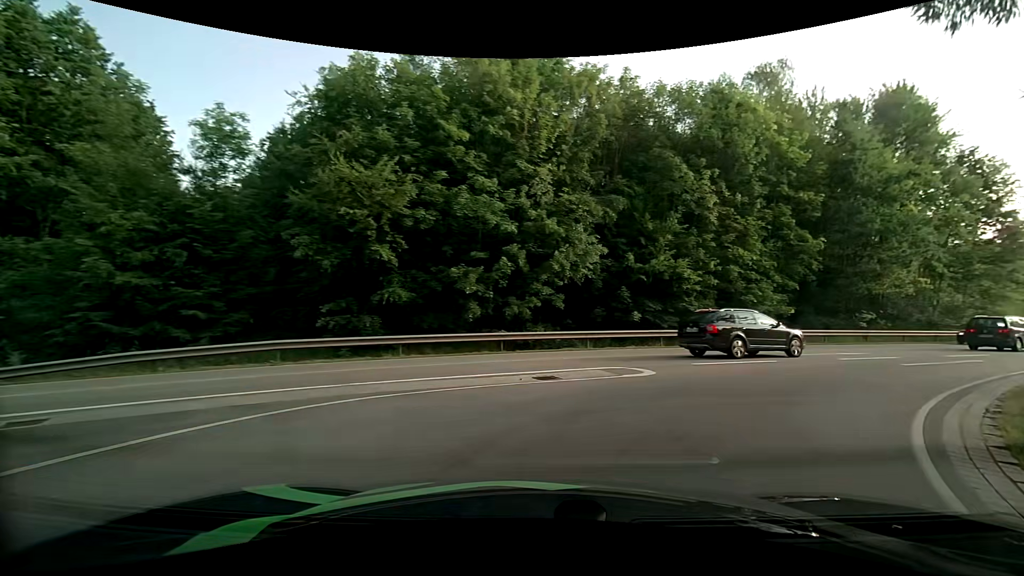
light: Day
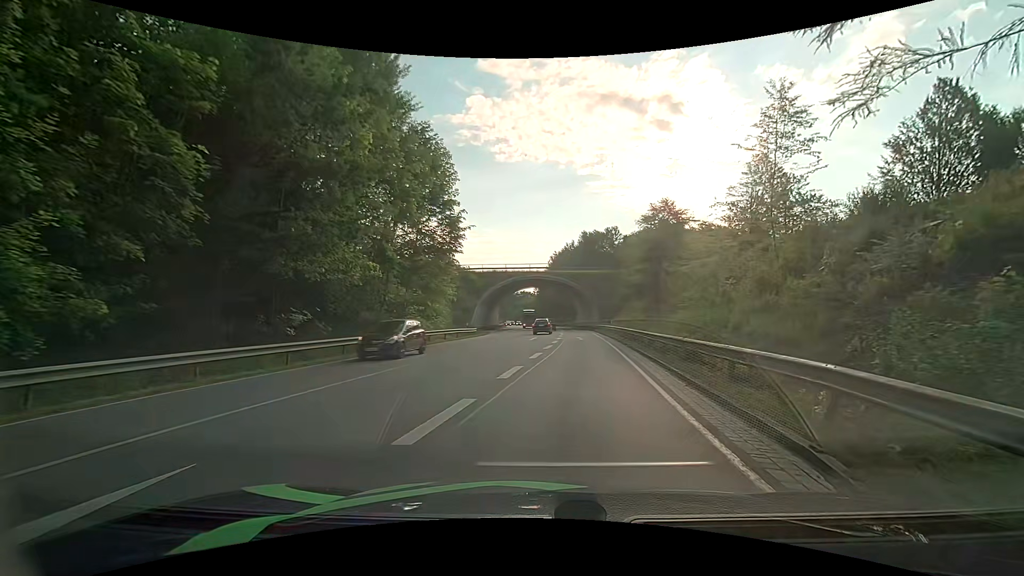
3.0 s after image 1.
(+9.7, +15.7) m; +57°
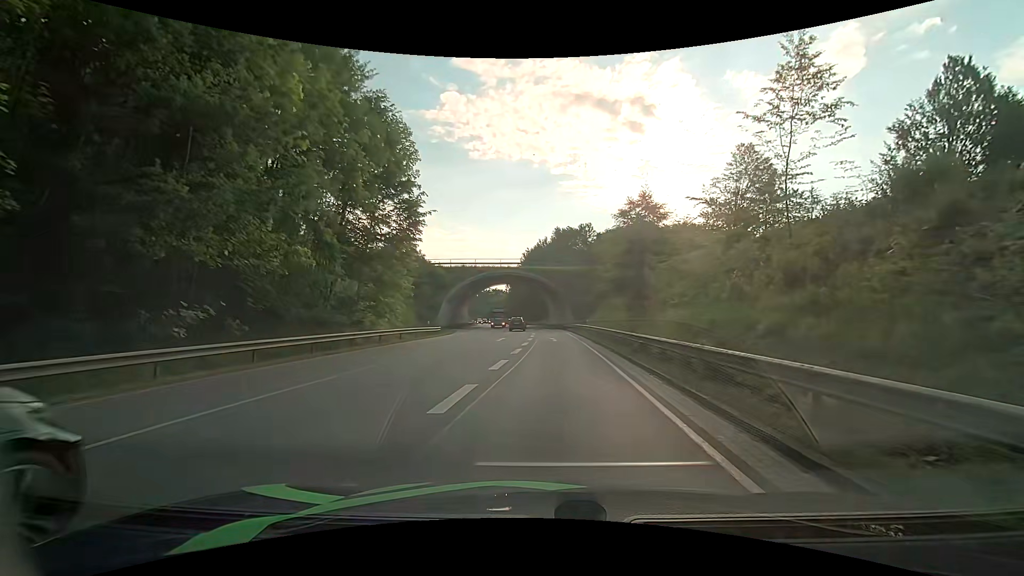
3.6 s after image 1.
(0.0, +4.3) m; +2°
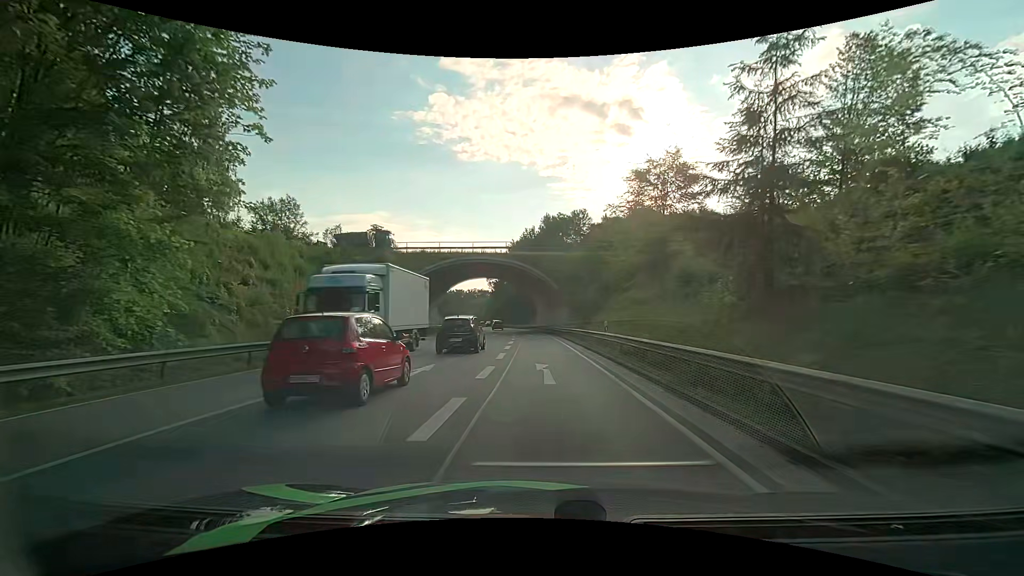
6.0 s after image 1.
(+0.6, +19.7) m; +2°
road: primary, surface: asphalt
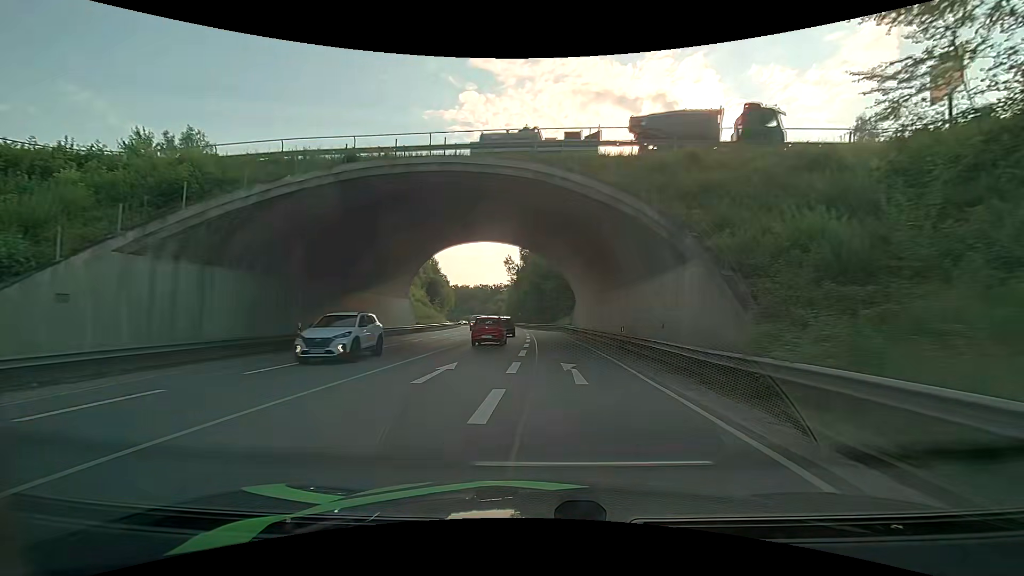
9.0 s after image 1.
(-0.8, +35.6) m; -3°
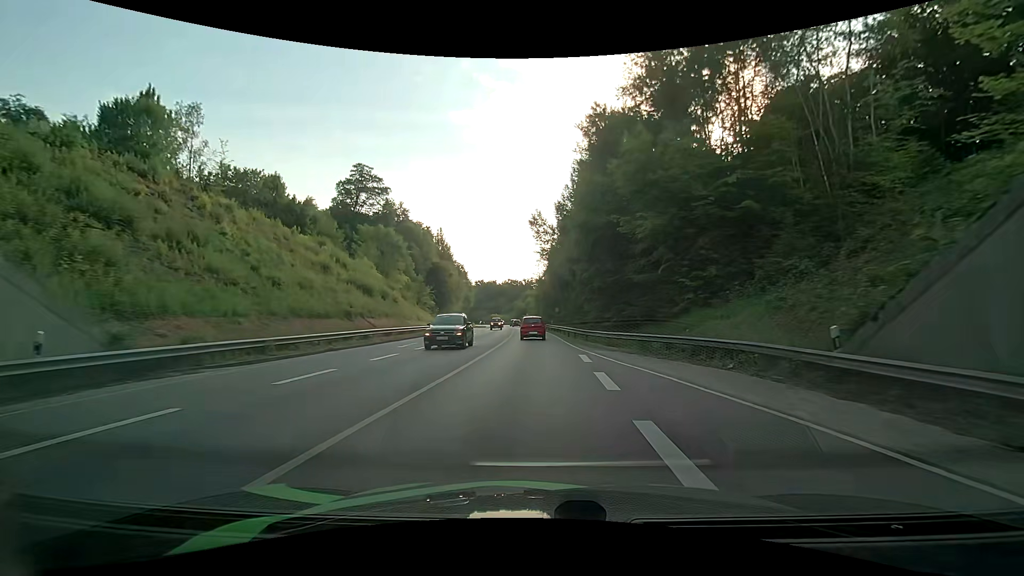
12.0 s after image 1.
(-2.5, +45.3) m; -4°
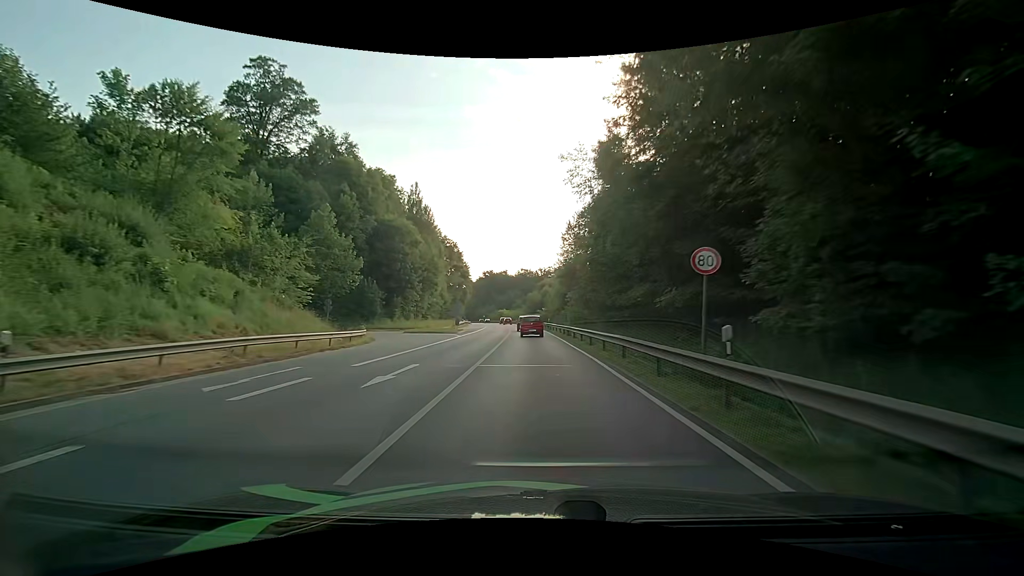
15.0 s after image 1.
(-0.9, +51.0) m; -2°
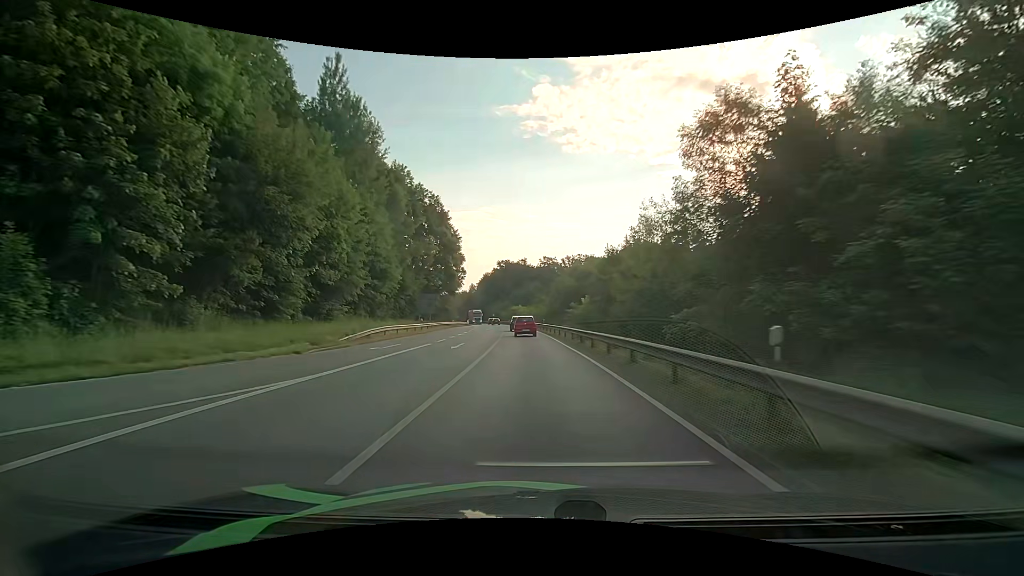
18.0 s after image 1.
(-1.2, +53.7) m; -2°
(0, +10) (0, +20) (-1, +30) (-1, +40) (-2, +50) (-2, +60) (-3, +70) (-4, +80) (-5, +90) (-7, +100) m
